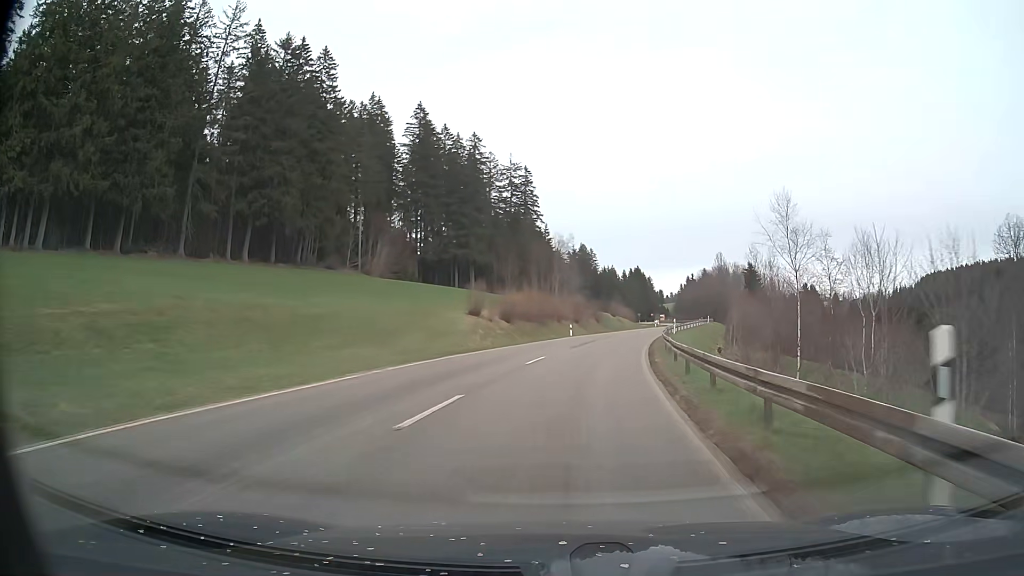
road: secondary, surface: asphalt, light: Day
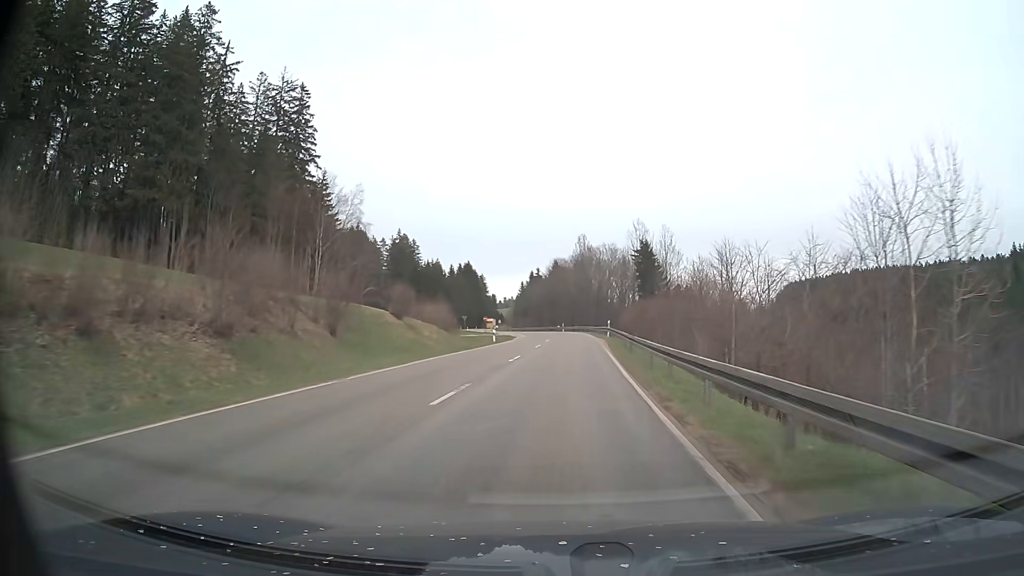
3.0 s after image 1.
(+8.0, +57.6) m; +15°
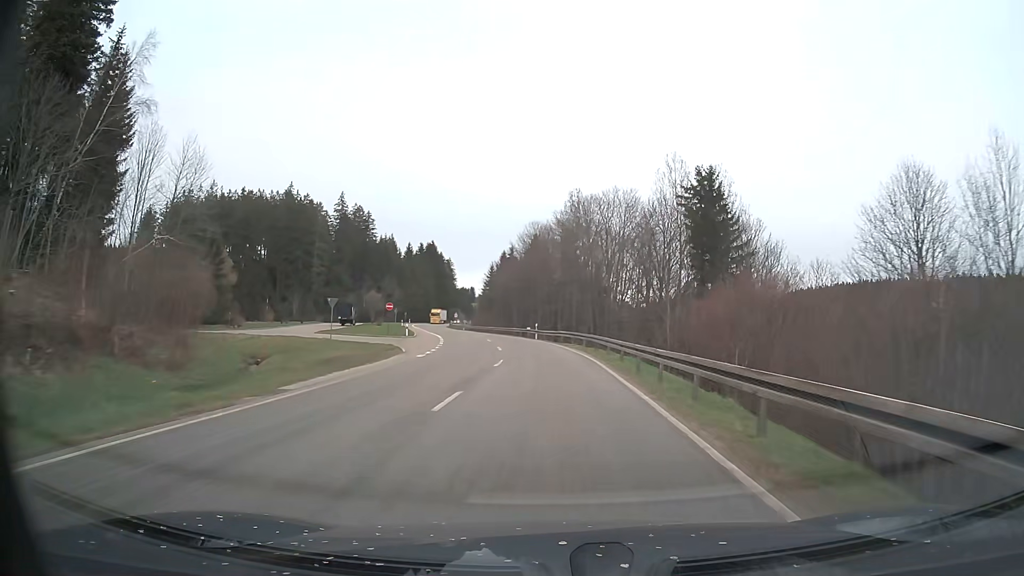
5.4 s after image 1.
(+1.3, +50.8) m; +1°
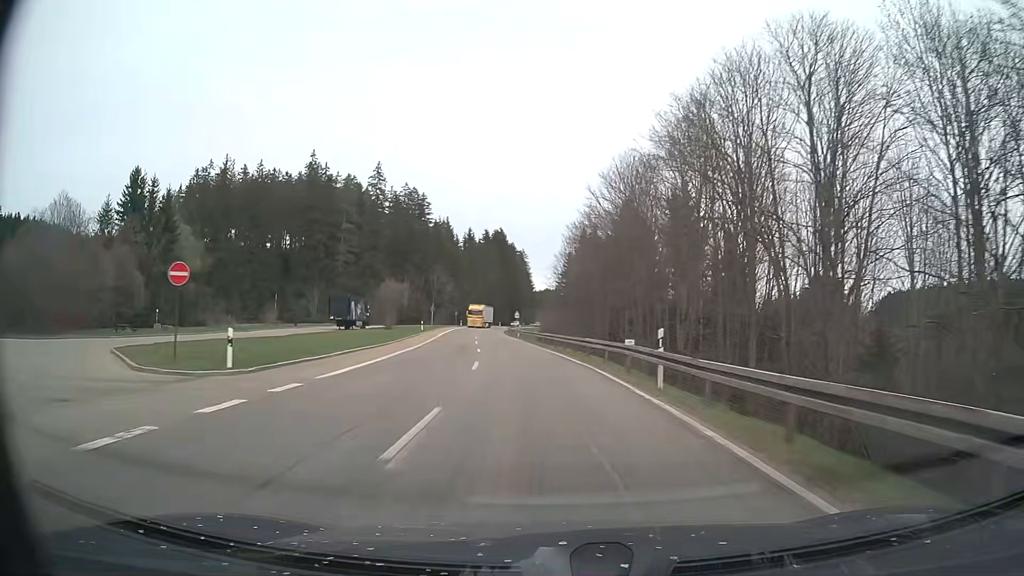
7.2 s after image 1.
(-1.5, +40.4) m; -7°
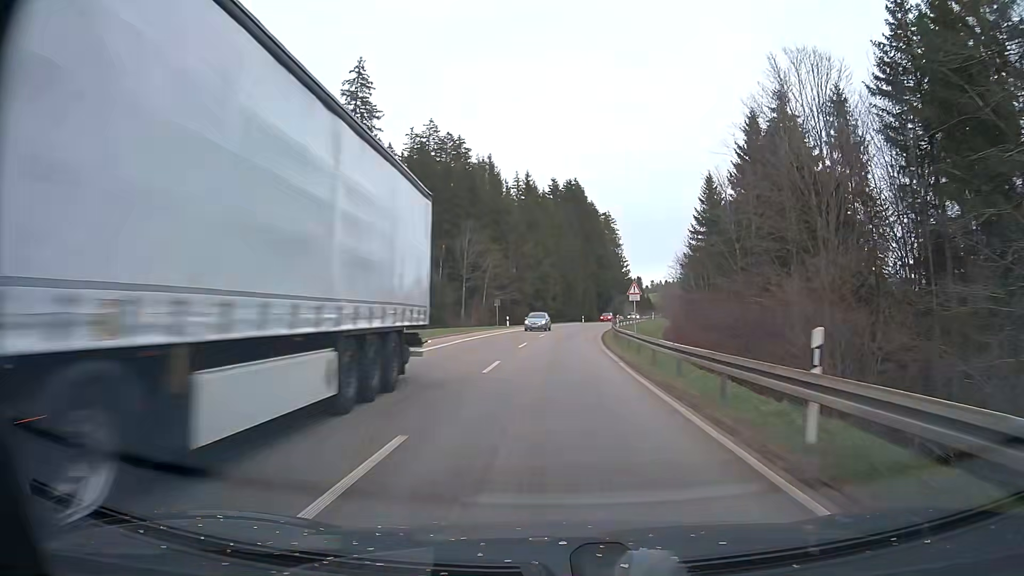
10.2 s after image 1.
(-6.1, +63.8) m; -8°
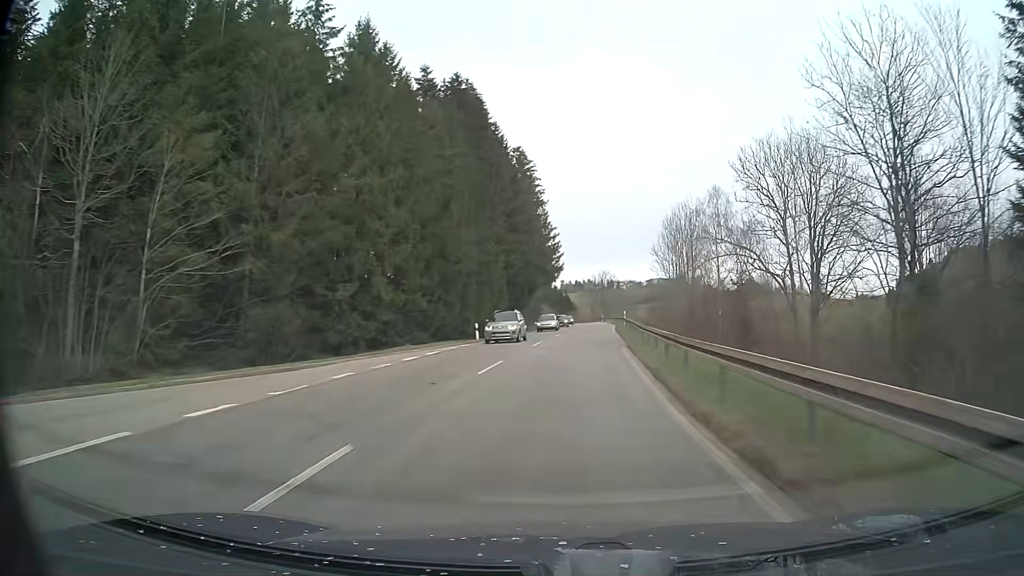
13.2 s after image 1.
(+3.5, +61.7) m; +8°
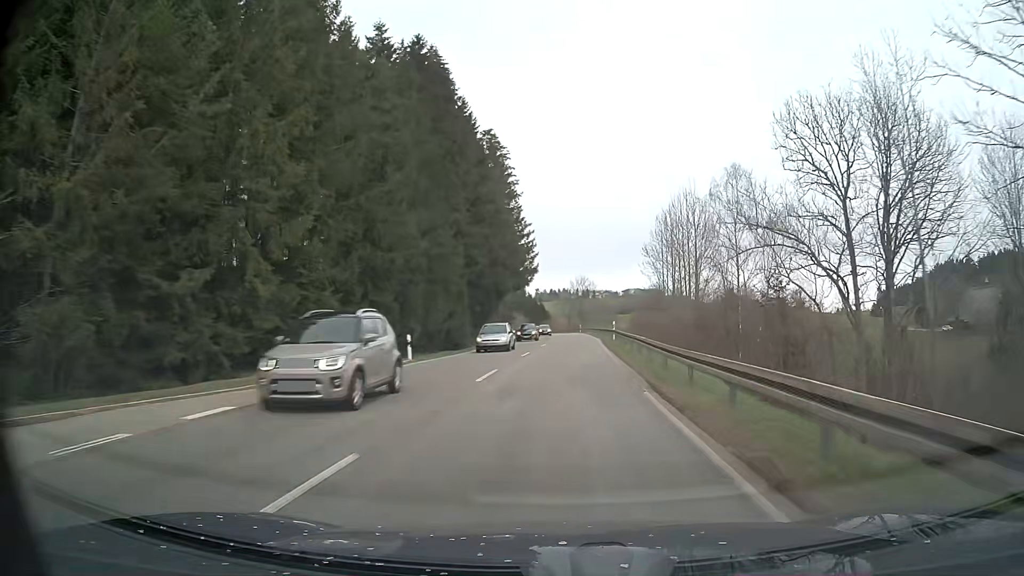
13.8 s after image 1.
(+0.2, +12.2) m; +2°
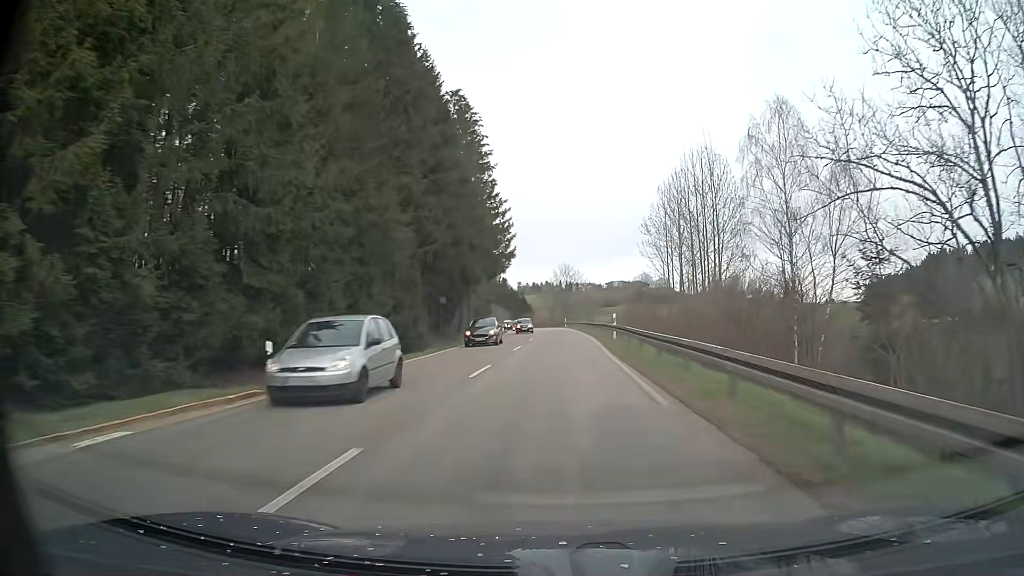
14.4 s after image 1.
(+0.3, +12.2) m; +2°
(0, +10) (0, +20) (0, +30) (0, +40) (+1, +50) (+1, +60) (0, +70) (0, +80) (0, +90) (-1, +100) m
